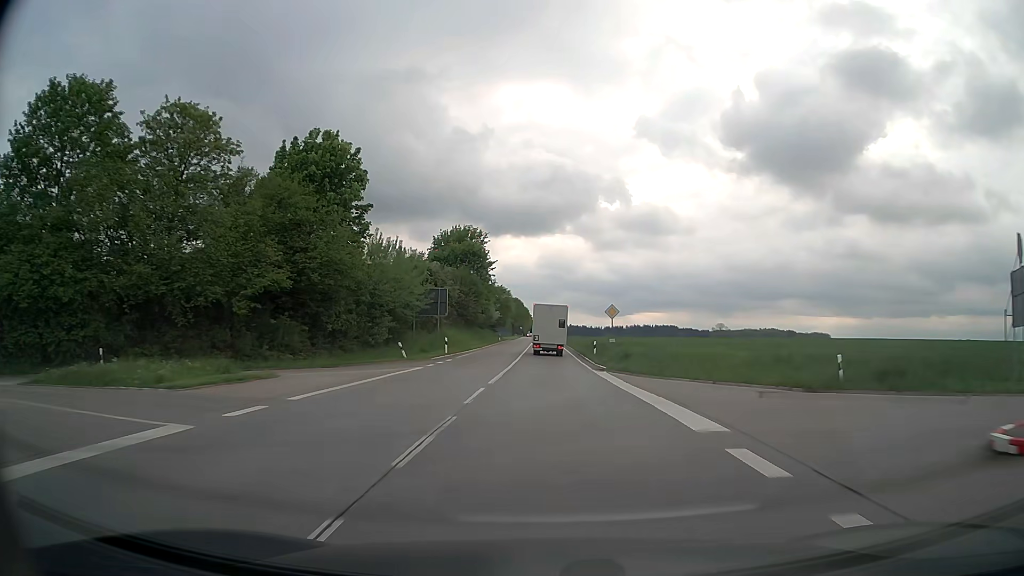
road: secondary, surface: asphalt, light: Day
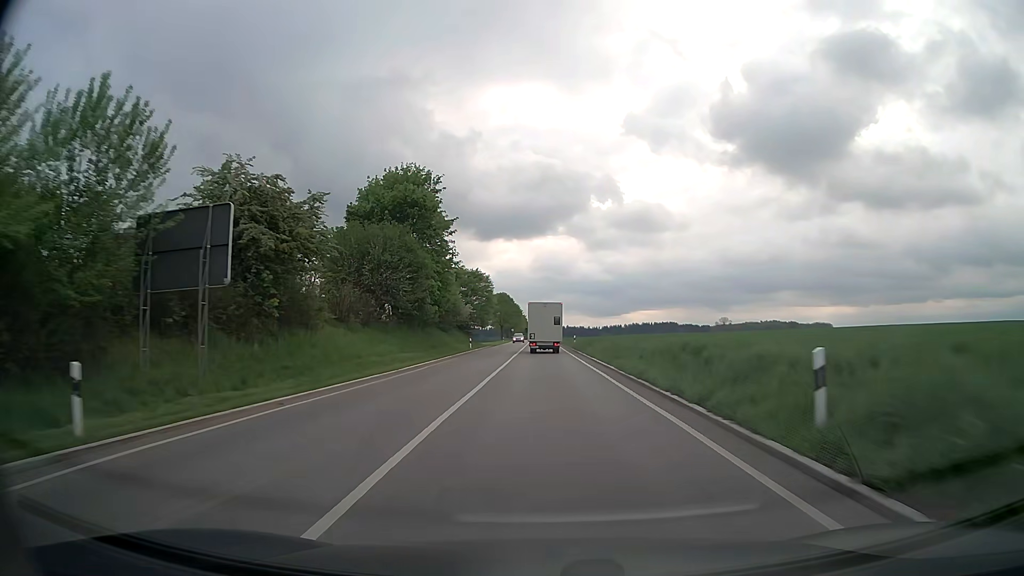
(+0.2, +35.1) m; +1°
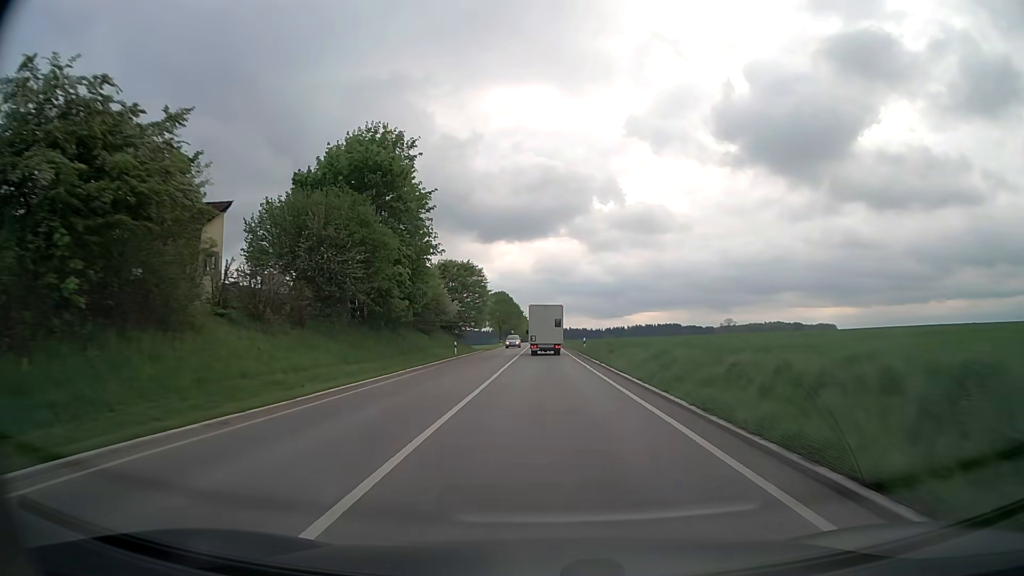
(0.0, +11.7) m; 0°
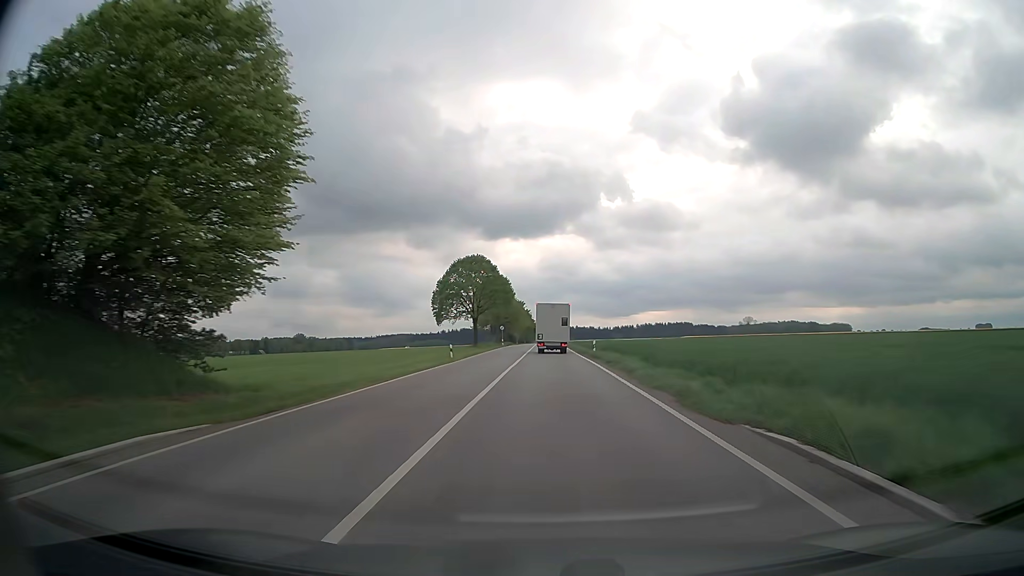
(-0.2, +58.6) m; 0°
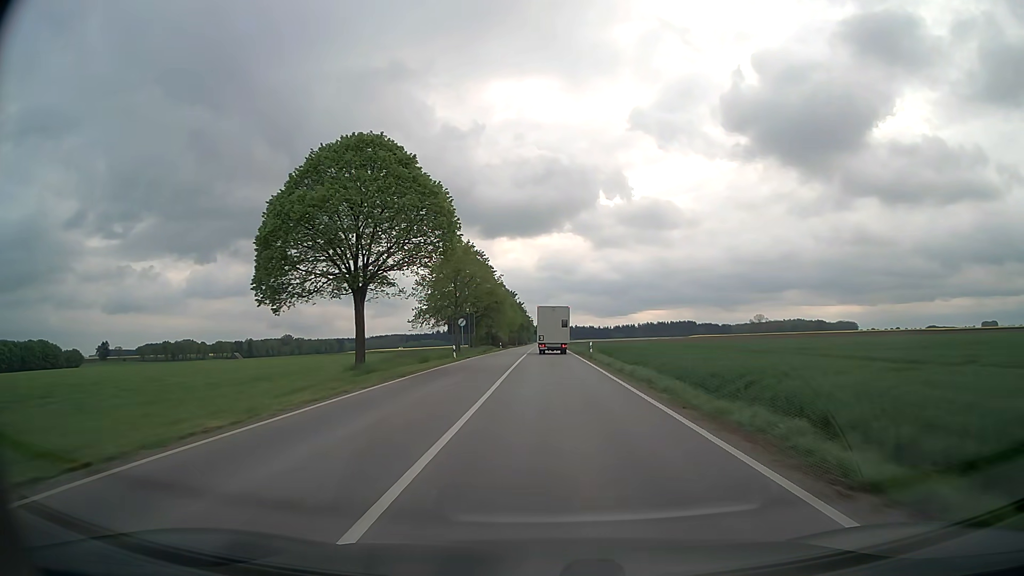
(+0.1, +47.2) m; 0°
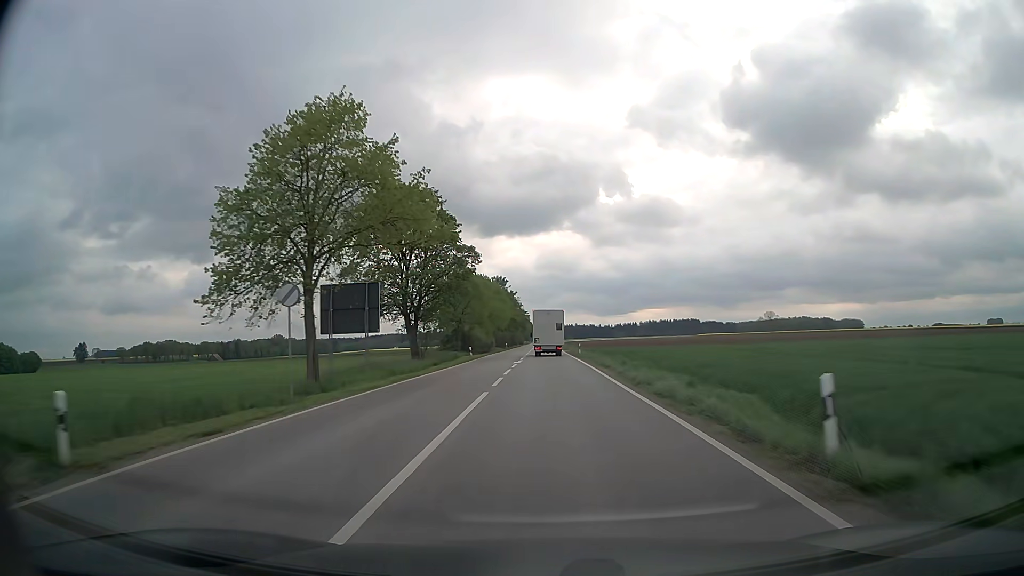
(-0.1, +36.3) m; 0°
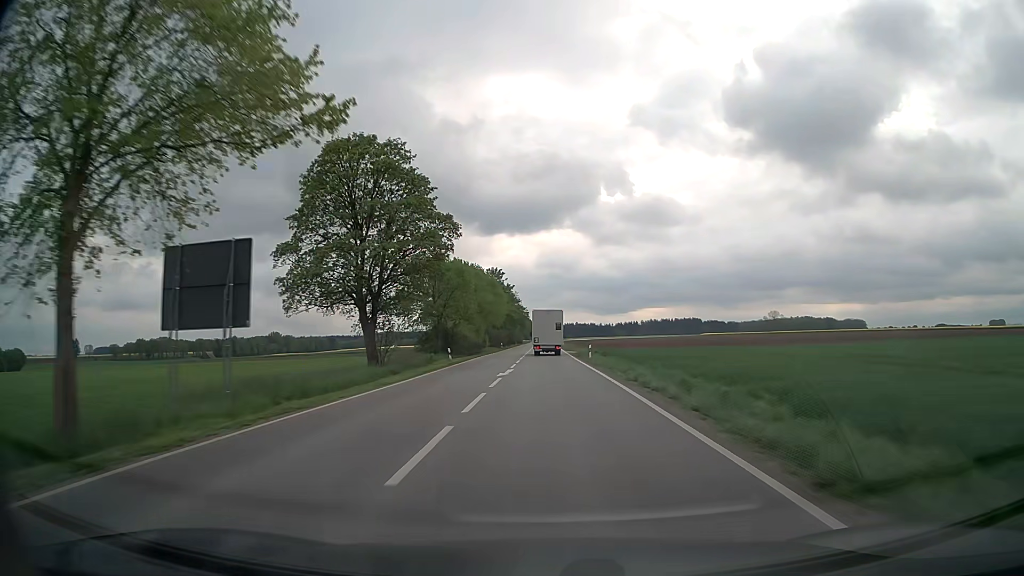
(0.0, +12.3) m; 0°
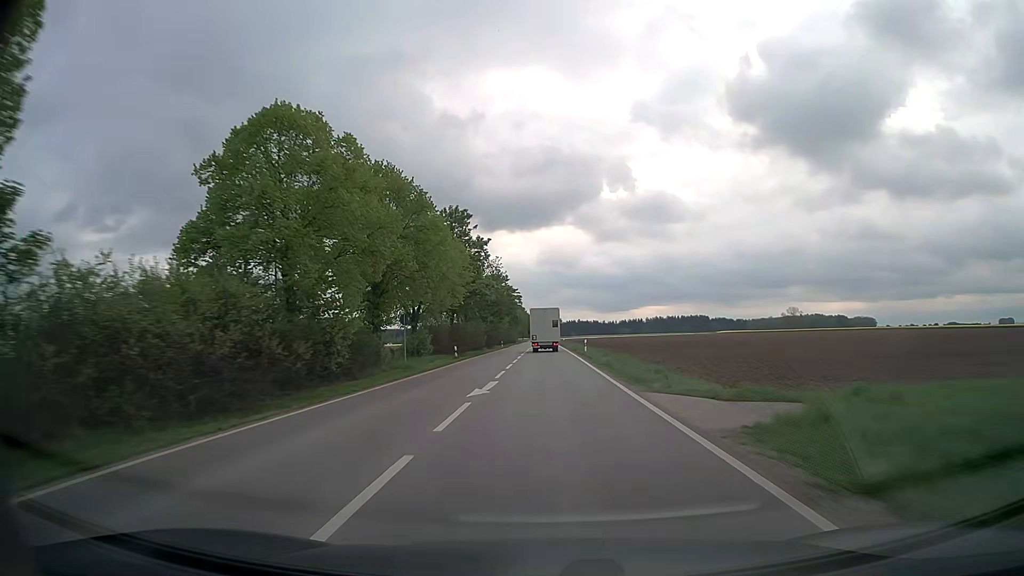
(0.0, +50.8) m; 0°
(0, +10) (0, +20) (0, +30) (0, +40) (0, +50) (0, +60) (0, +70) (0, +80) (0, +90) (0, +100) m
